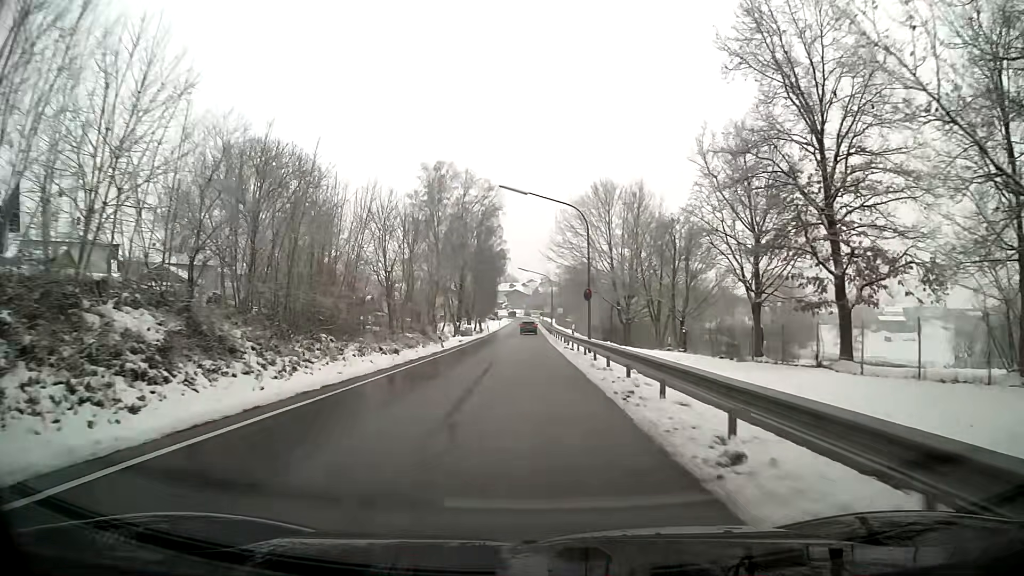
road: secondary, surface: asphalt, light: Day
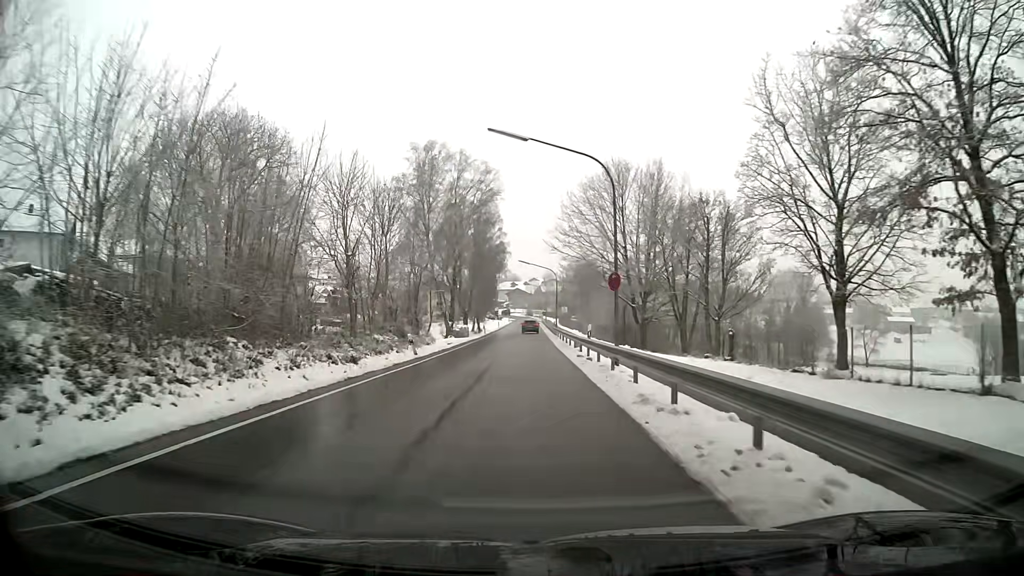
(0.0, +9.0) m; 0°
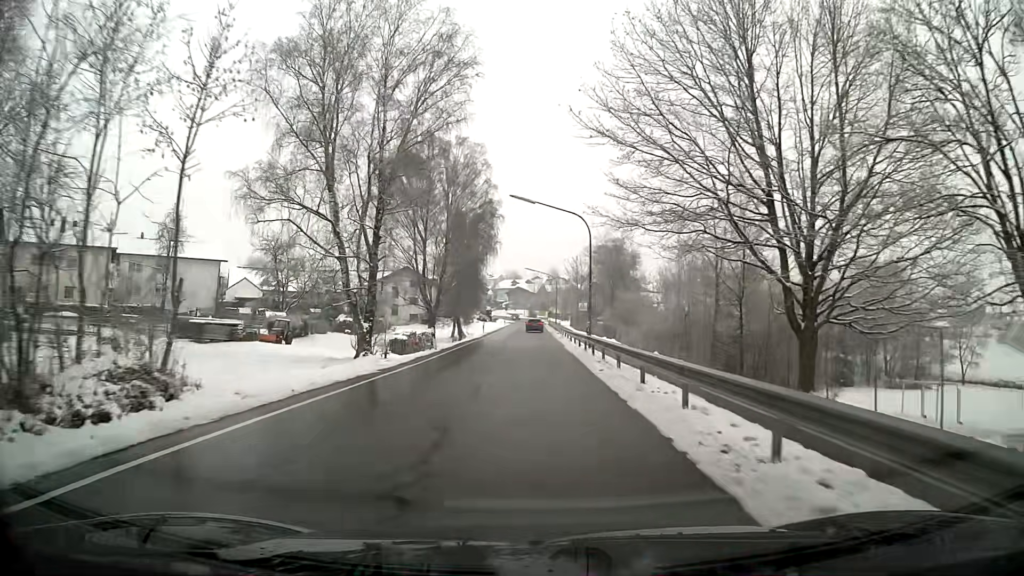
(+0.1, +36.5) m; 0°
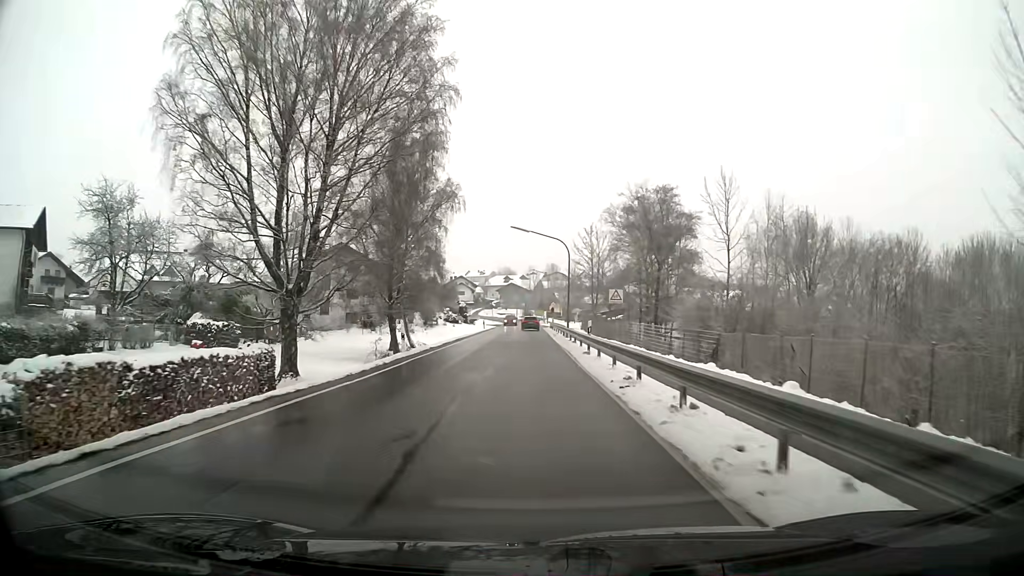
(+0.1, +37.0) m; 0°
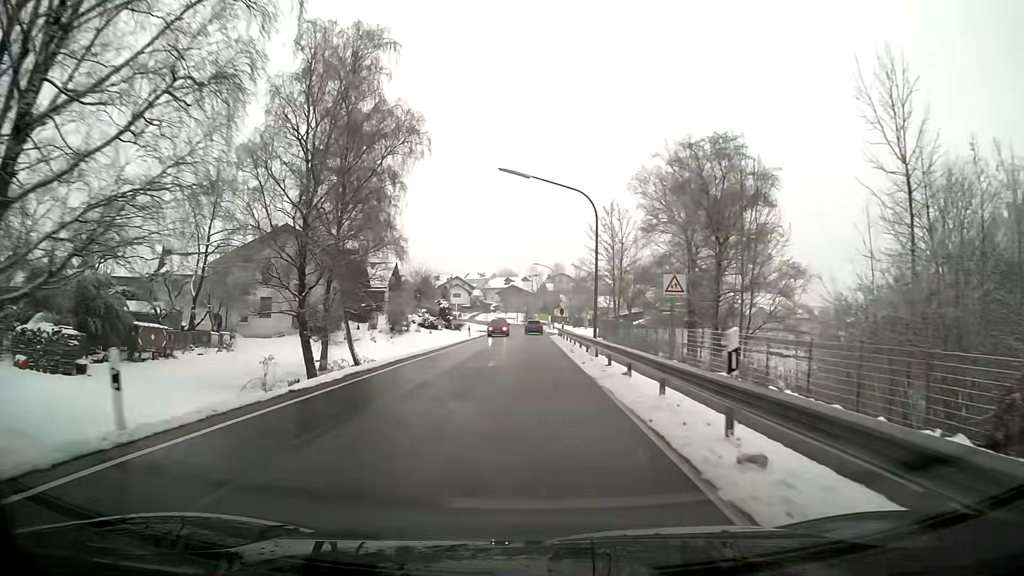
(0.0, +18.5) m; 0°
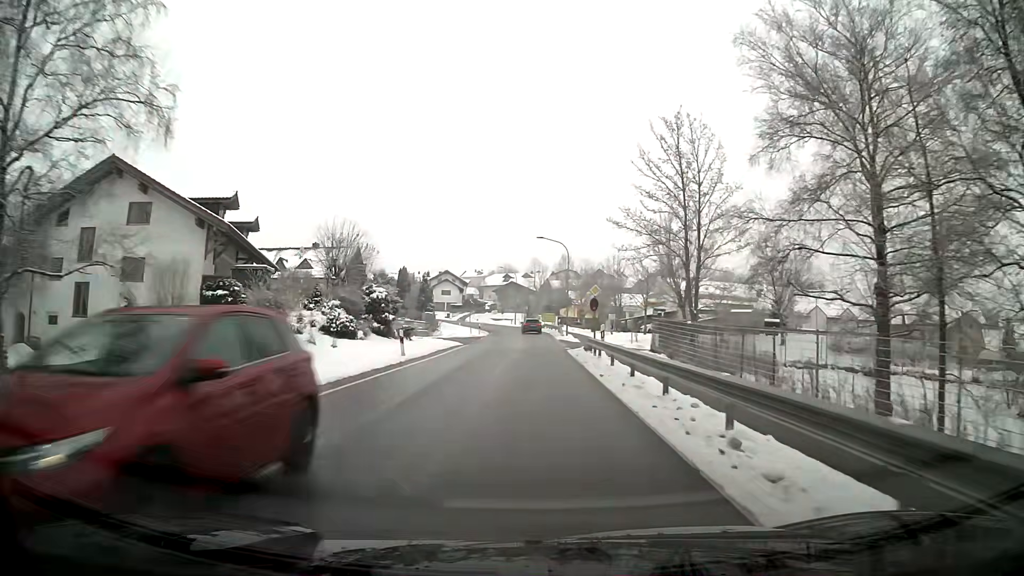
(0.0, +27.7) m; 0°
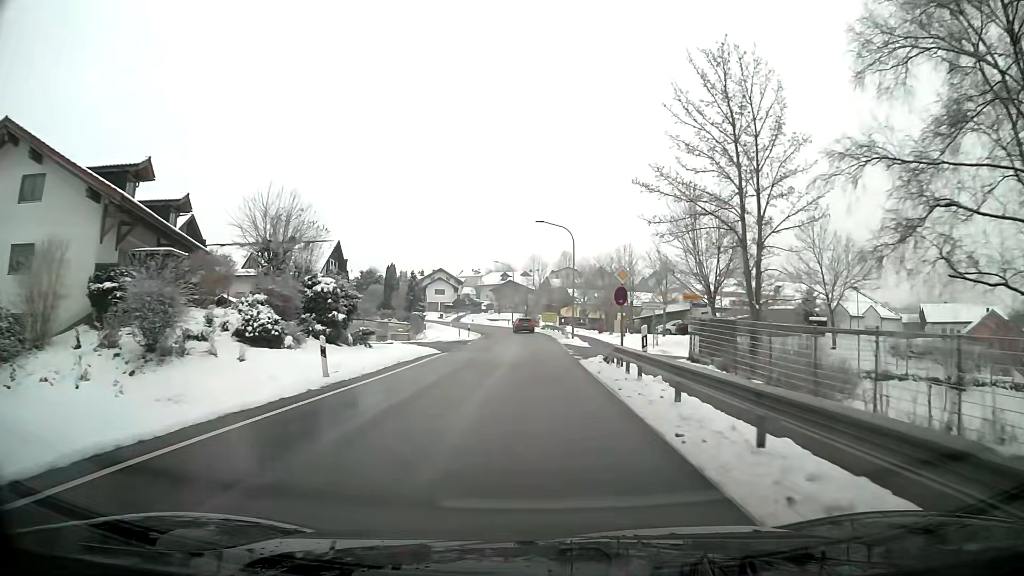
(0.0, +9.2) m; 0°
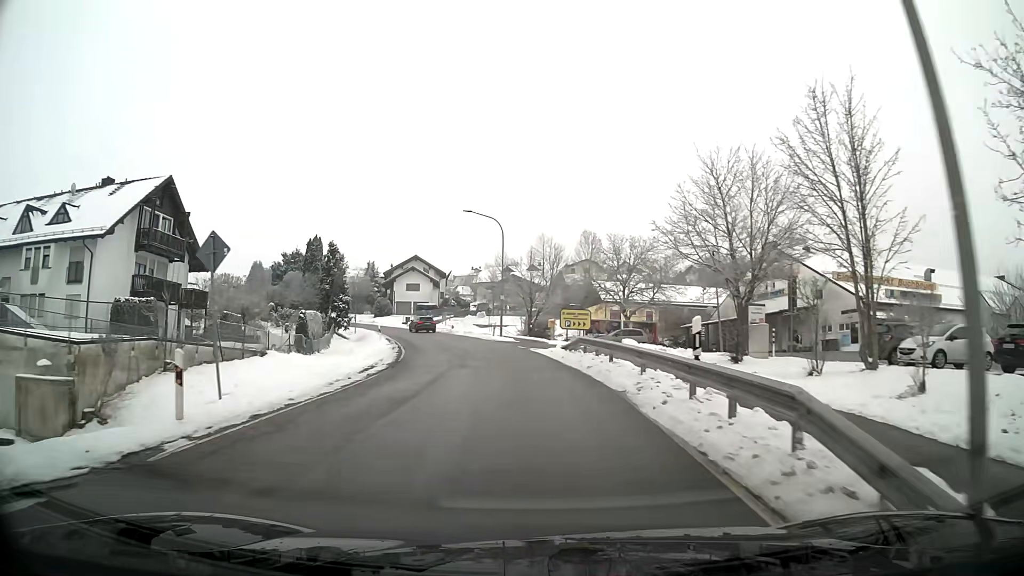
(-0.1, +42.1) m; -2°
